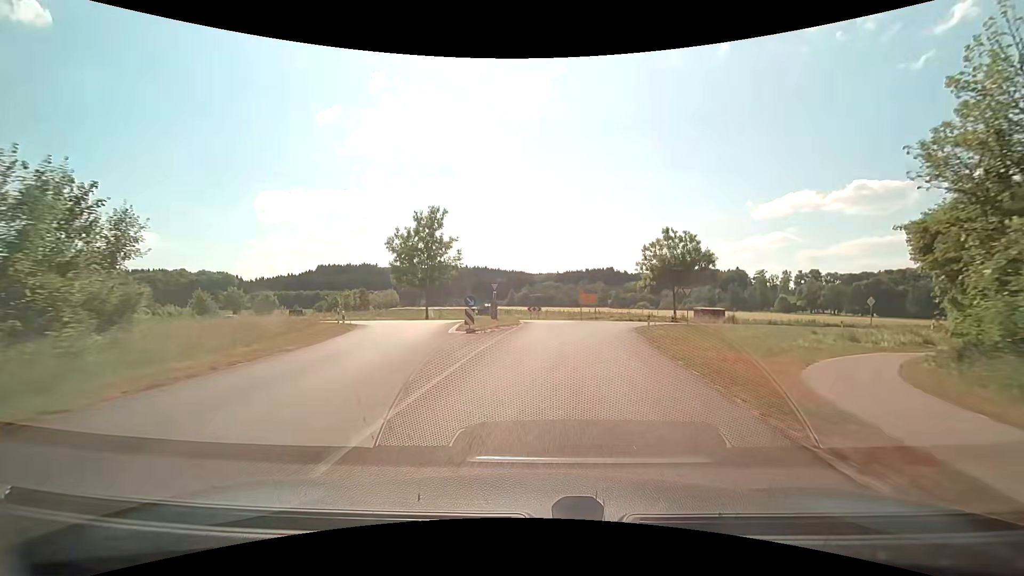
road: tertiary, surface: asphalt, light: Day
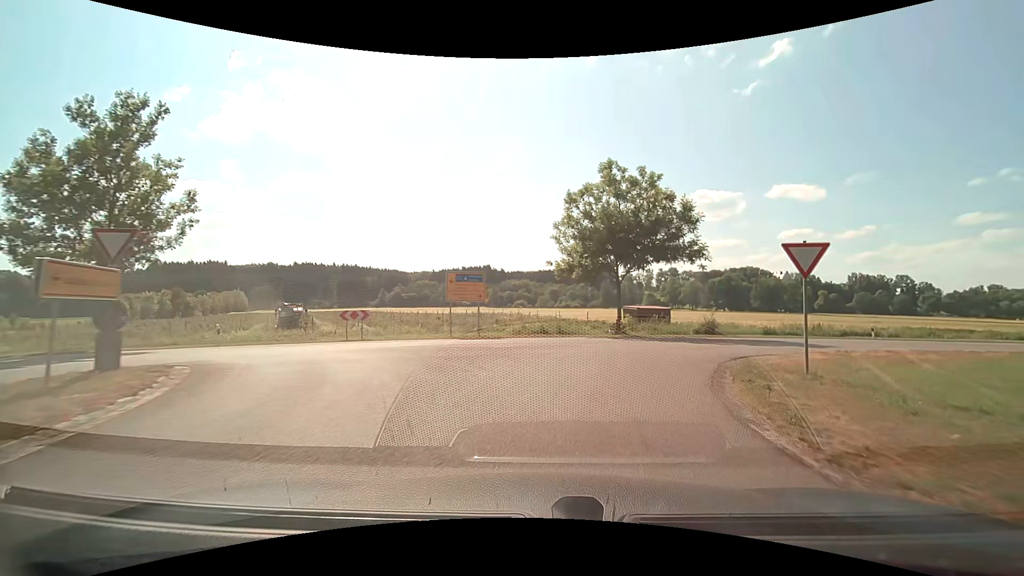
(+2.1, +25.9) m; +13°
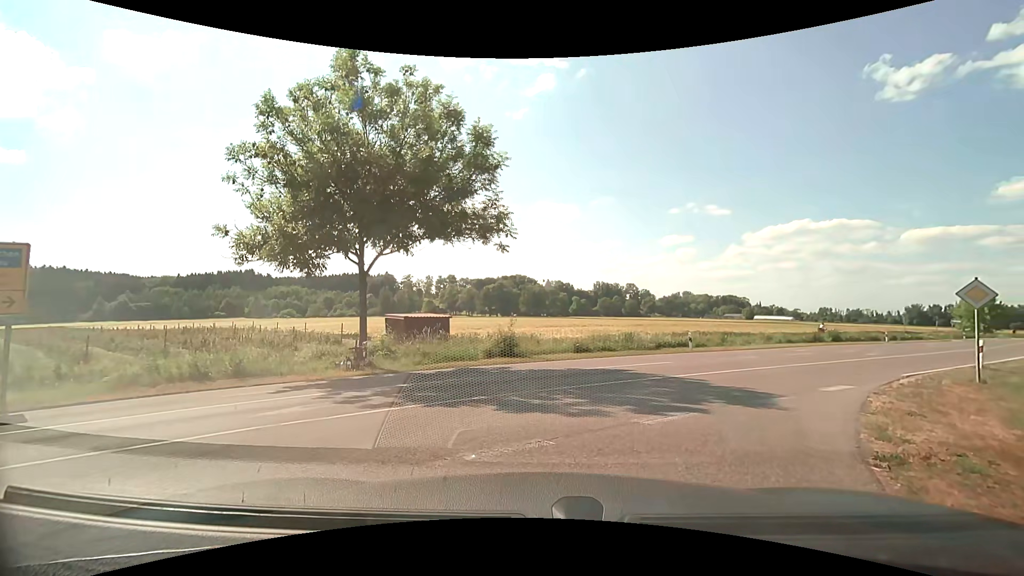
(+2.4, +12.1) m; +25°
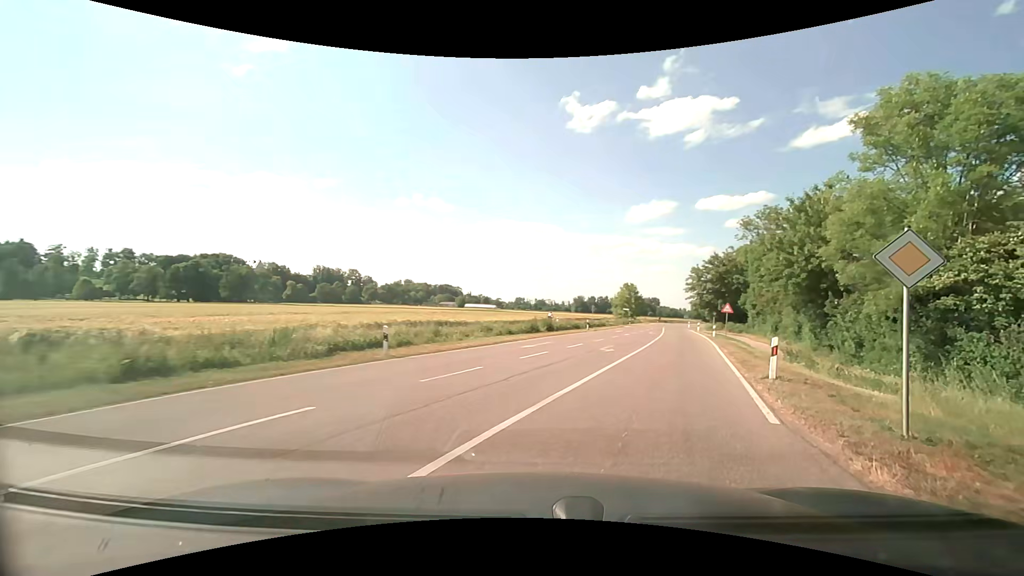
(+3.0, +11.6) m; +31°
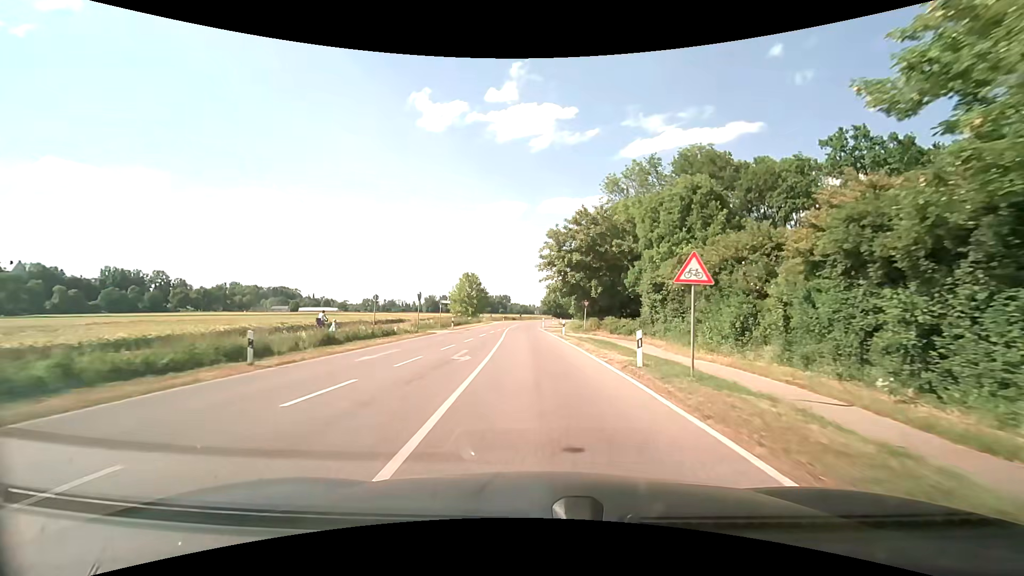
(+7.9, +31.6) m; +16°
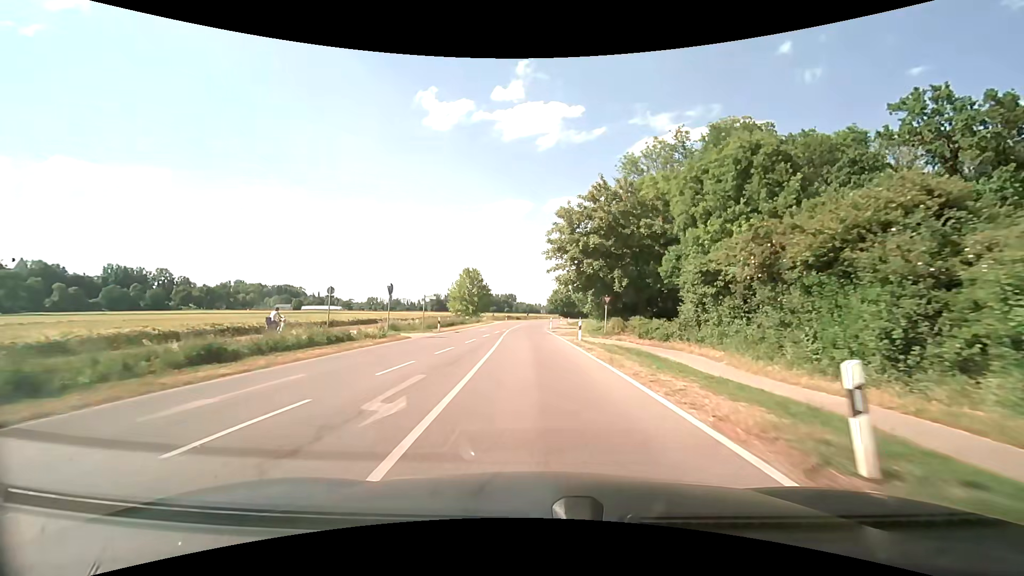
(0.0, +8.8) m; 0°
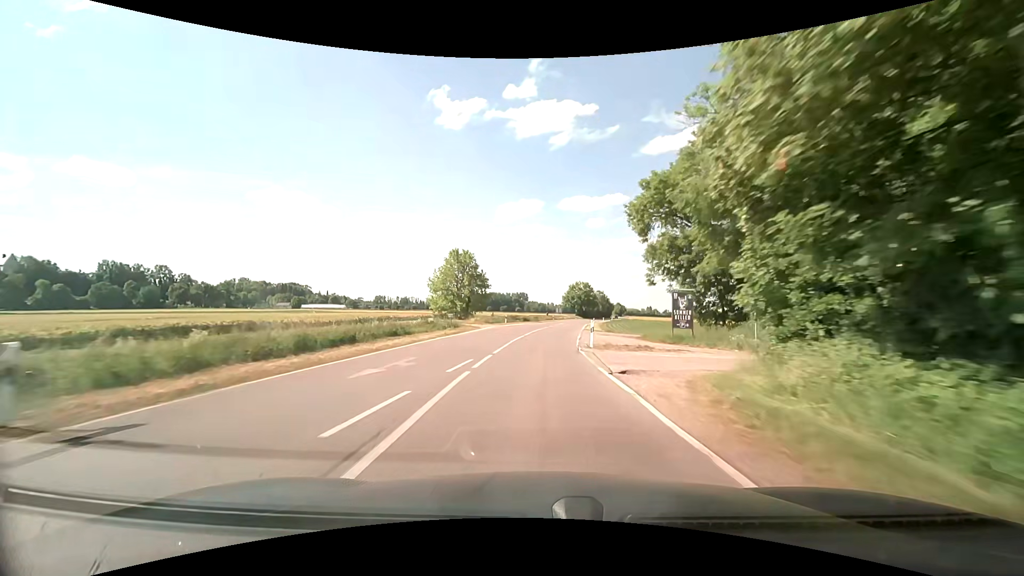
(-0.6, +30.1) m; -2°
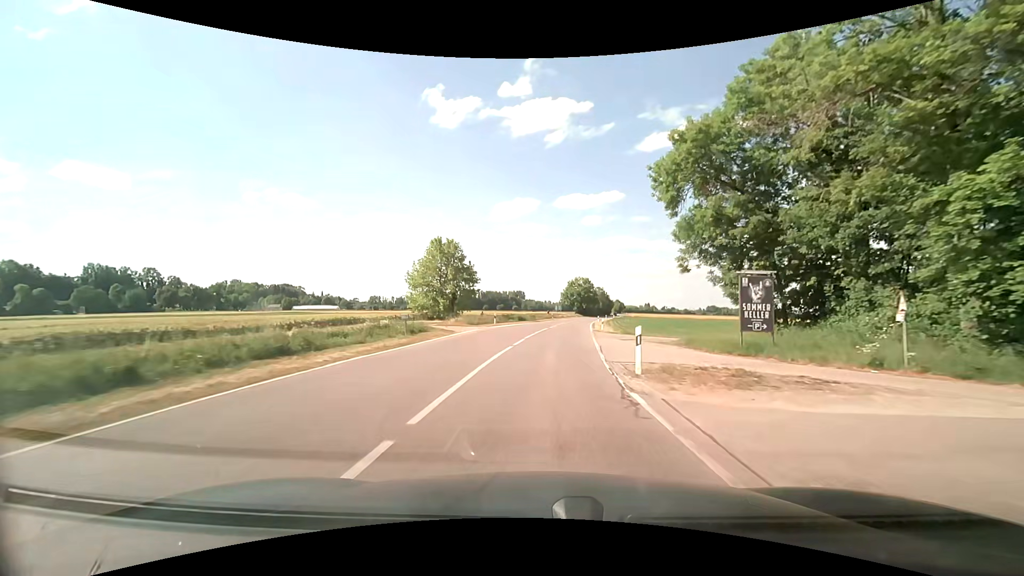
(0.0, +10.9) m; +1°
(0, +10) (0, +20) (+1, +30) (+2, +40) (+3, +50) (+4, +60) (+5, +70) (+6, +80) (+8, +90) (+9, +99) m
